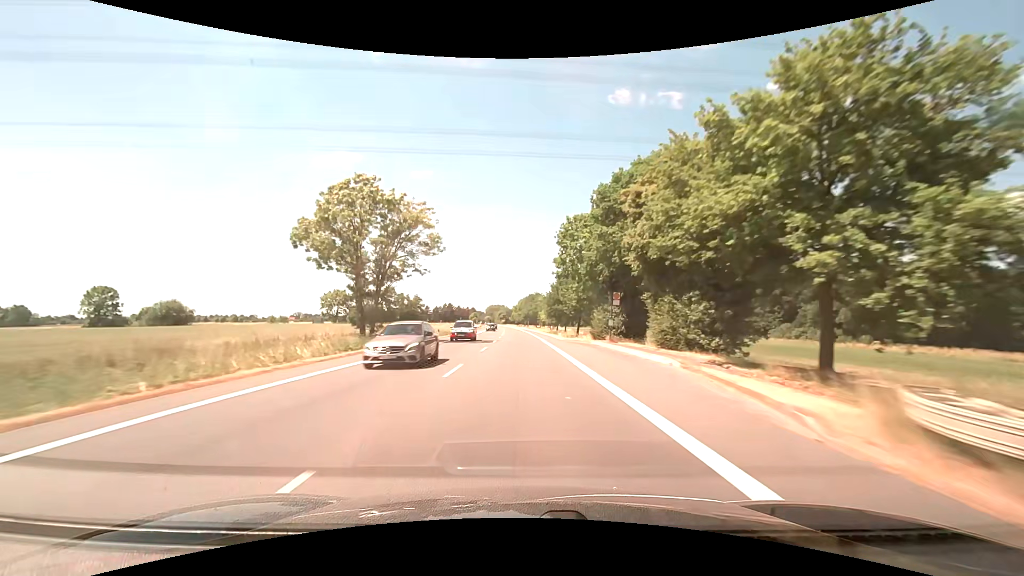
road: primary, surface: asphalt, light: Day
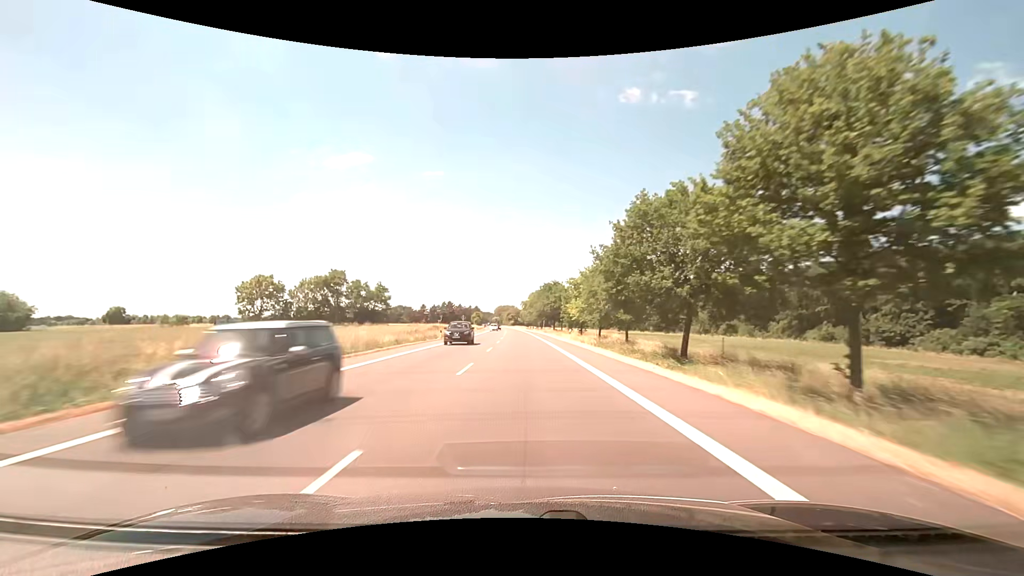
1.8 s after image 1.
(-0.6, +47.4) m; -1°
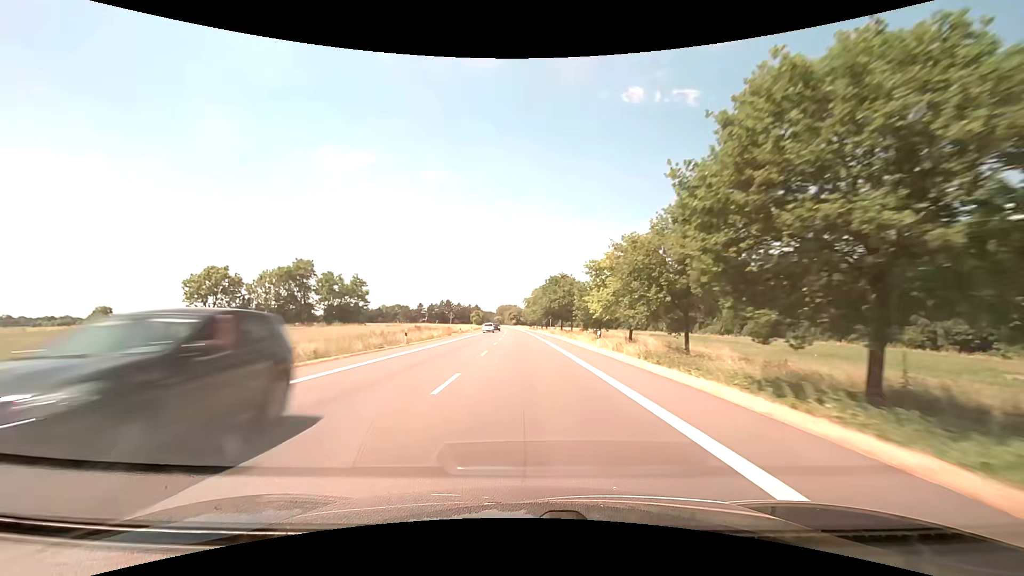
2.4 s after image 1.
(0.0, +15.8) m; 0°
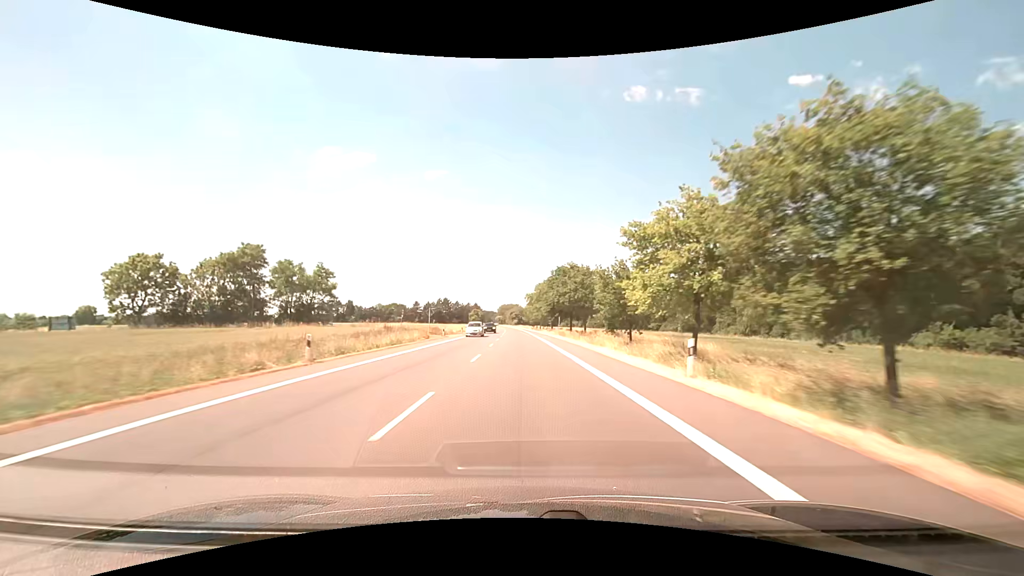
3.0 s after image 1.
(-0.1, +15.8) m; -1°
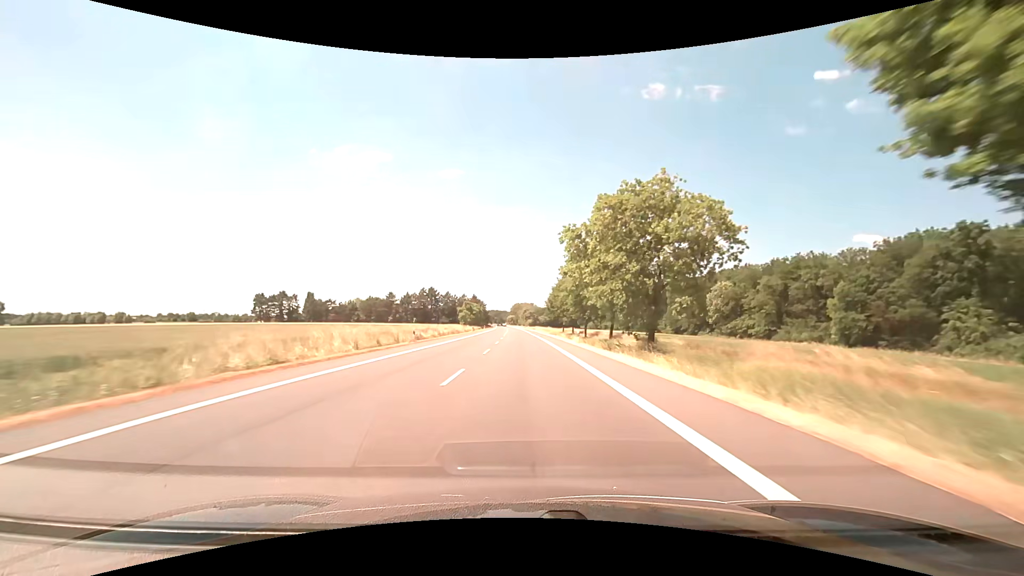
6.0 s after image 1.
(-1.0, +79.0) m; -1°
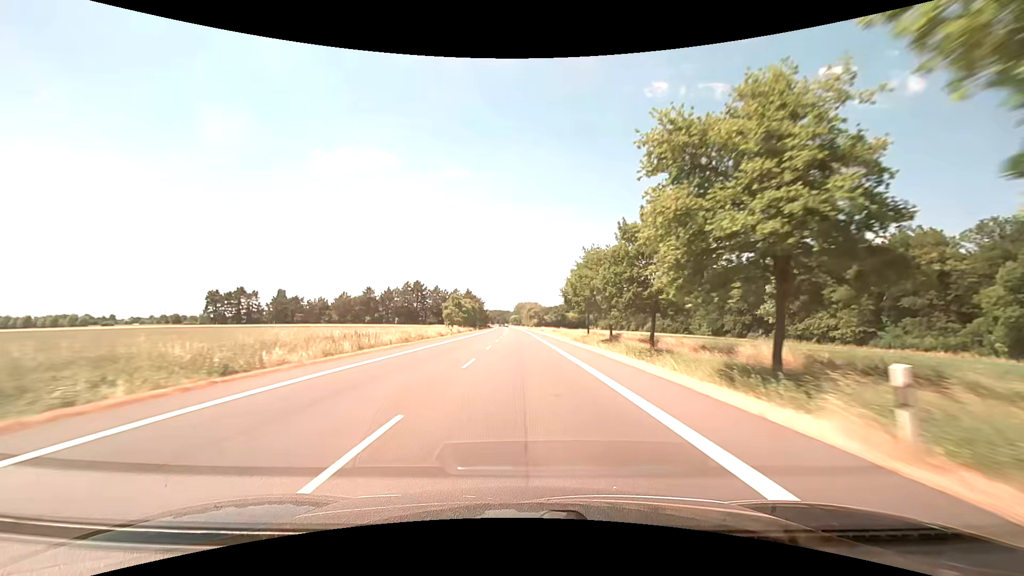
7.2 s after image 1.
(-0.3, +31.6) m; -1°
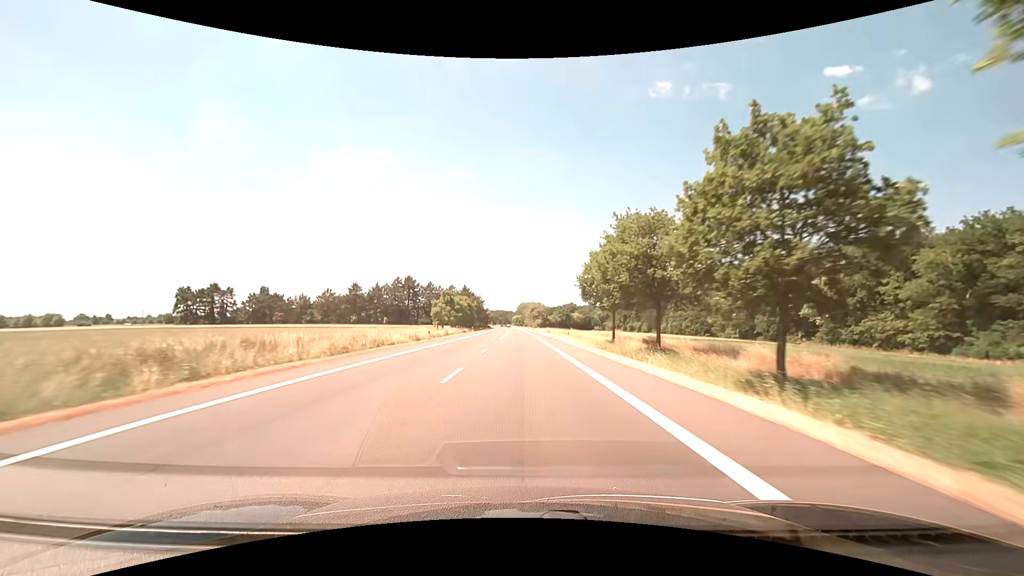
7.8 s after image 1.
(-0.1, +15.8) m; 0°
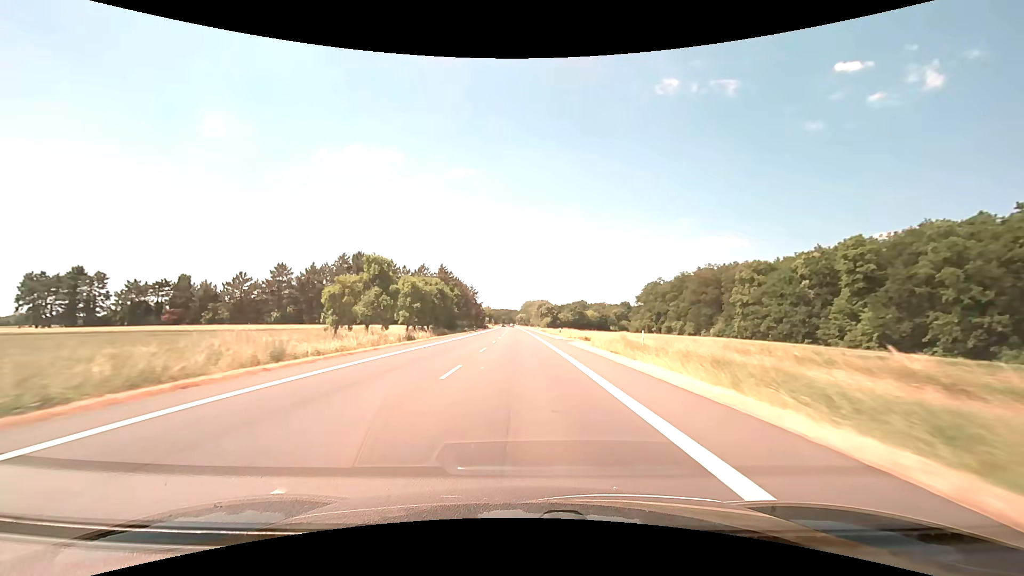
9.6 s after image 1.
(-0.3, +47.4) m; 0°
(0, +10) (0, +20) (0, +30) (0, +40) (-1, +50) (-1, +60) (-1, +70) (-1, +80) (-1, +90) (-2, +100) m
